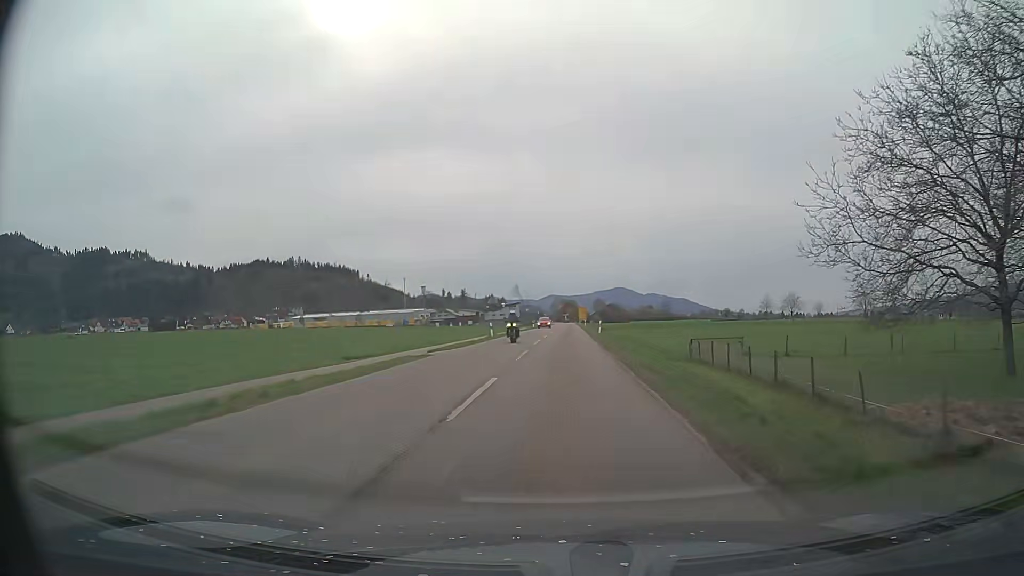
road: secondary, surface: asphalt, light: Day
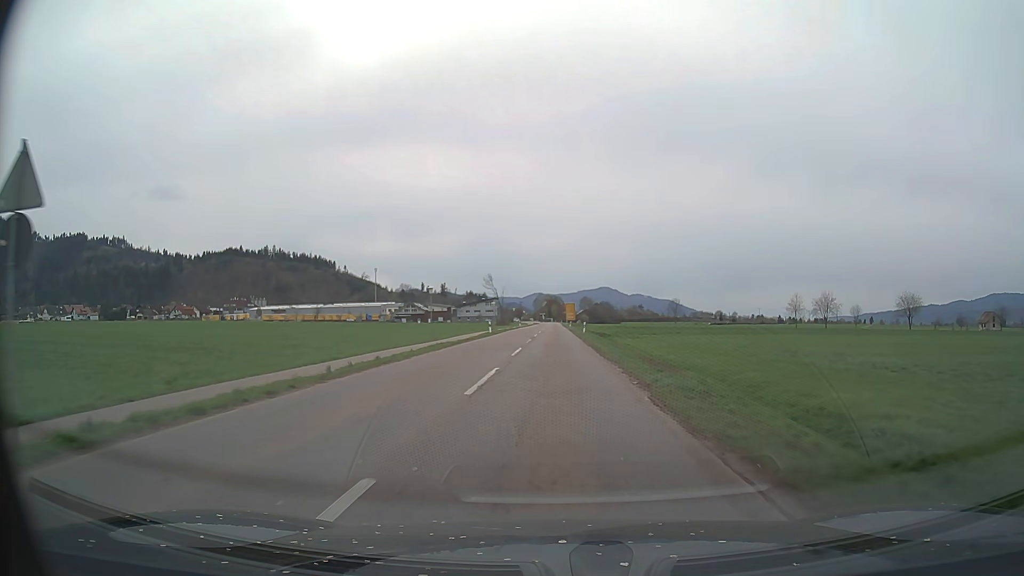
(+1.0, +45.2) m; +1°
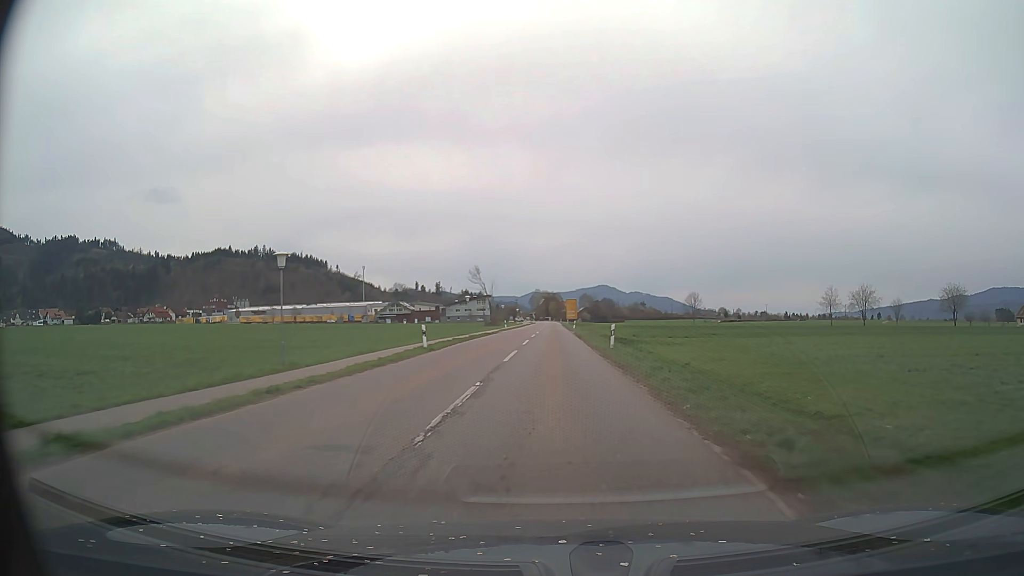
(+0.1, +27.8) m; 0°
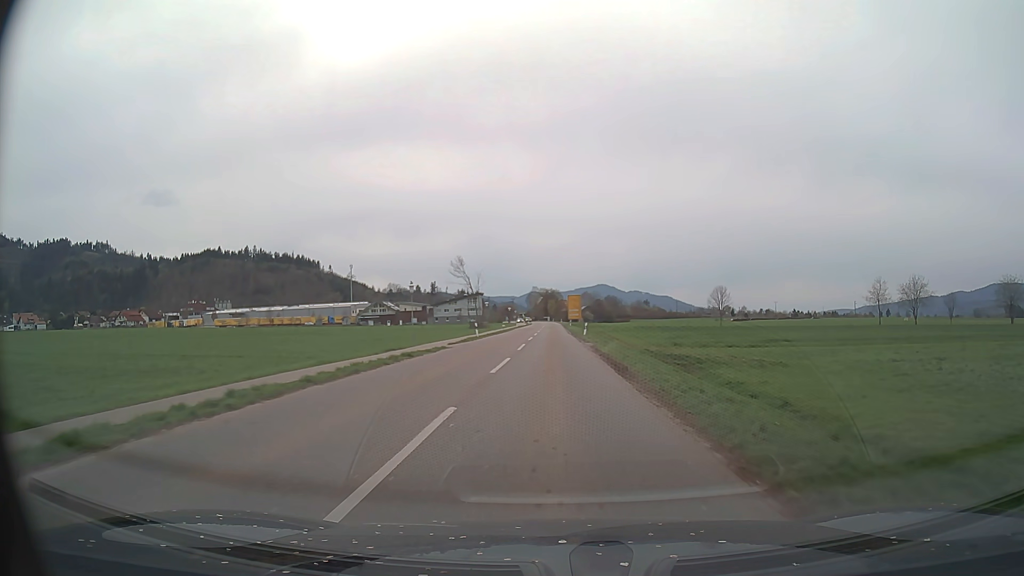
(0.0, +28.1) m; 0°
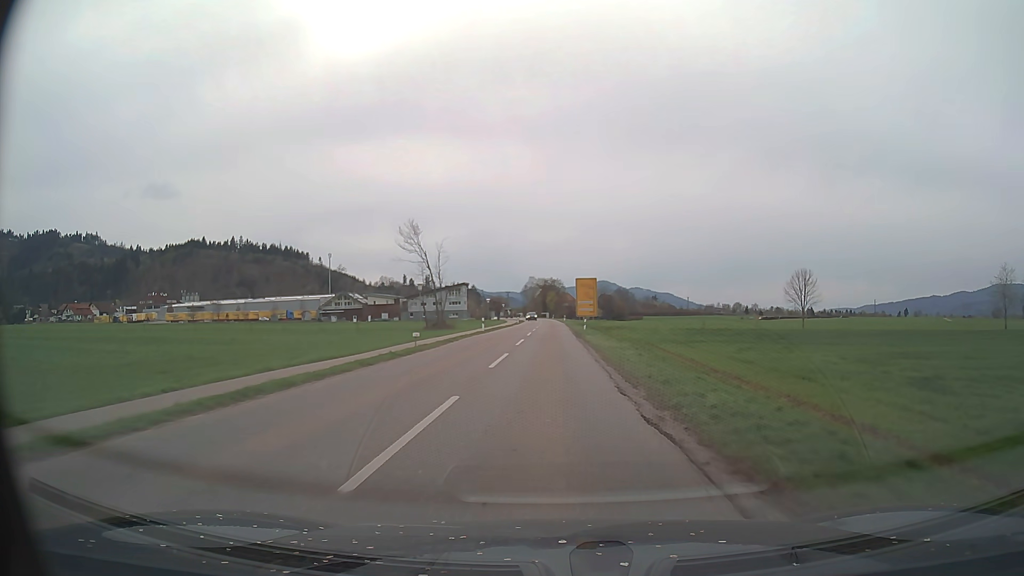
(+0.1, +47.2) m; 0°
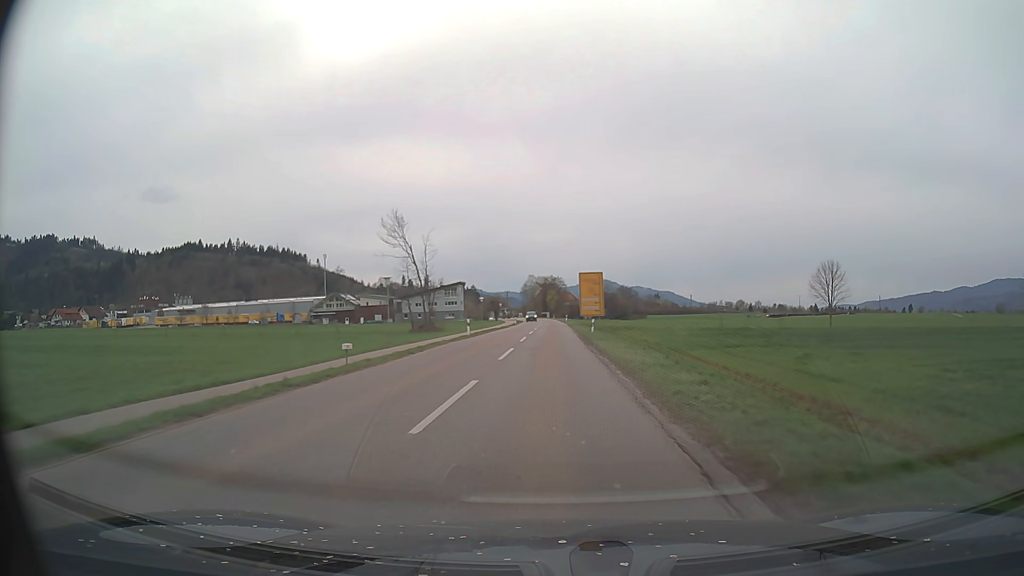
(0.0, +9.5) m; 0°
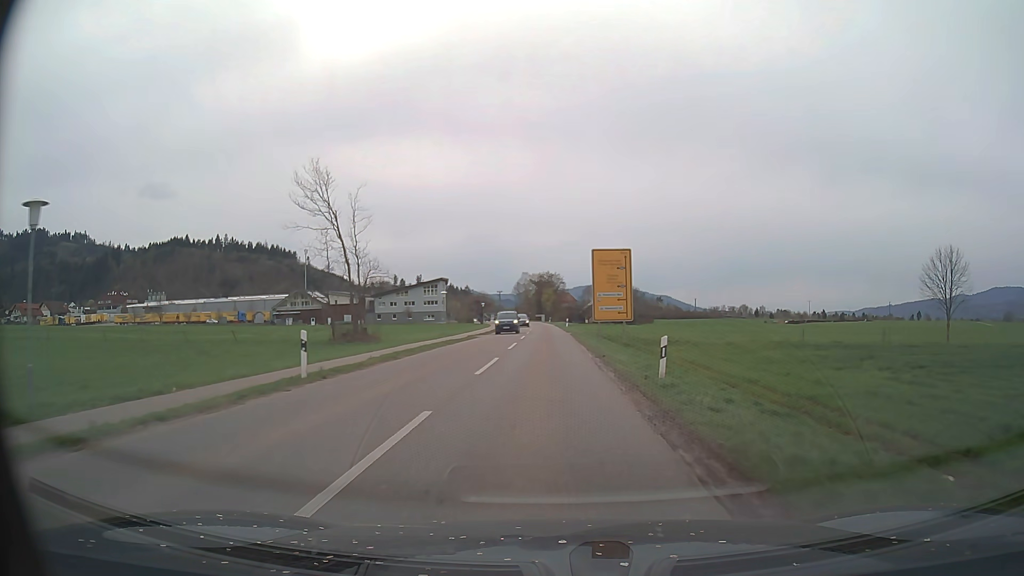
(-0.1, +28.3) m; 0°
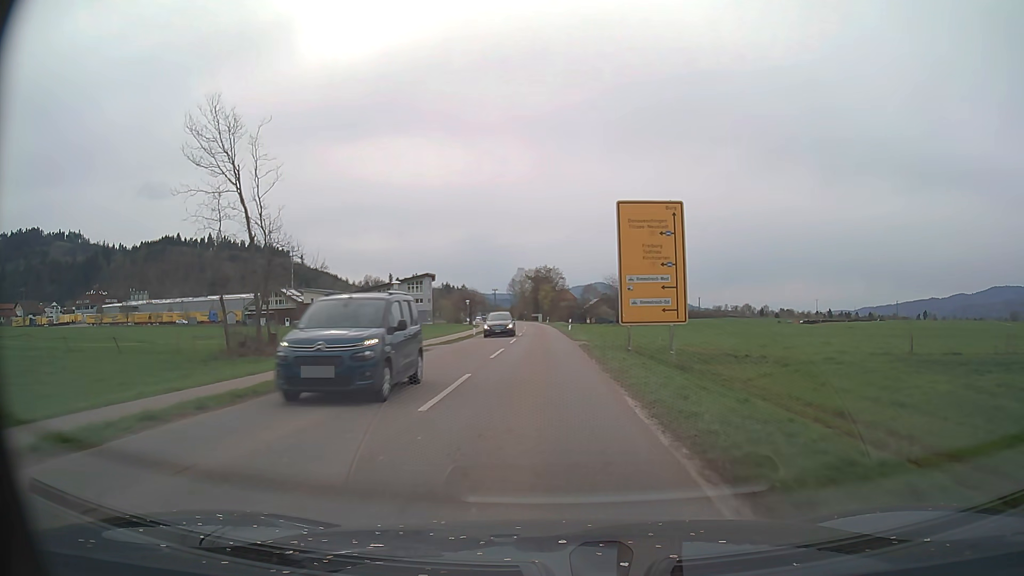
(0.0, +17.9) m; 0°
(0, +10) (0, +20) (0, +30) (-1, +40) (-1, +50) (-1, +60) (-2, +70) (-2, +80) (-2, +90) (-3, +100) m
